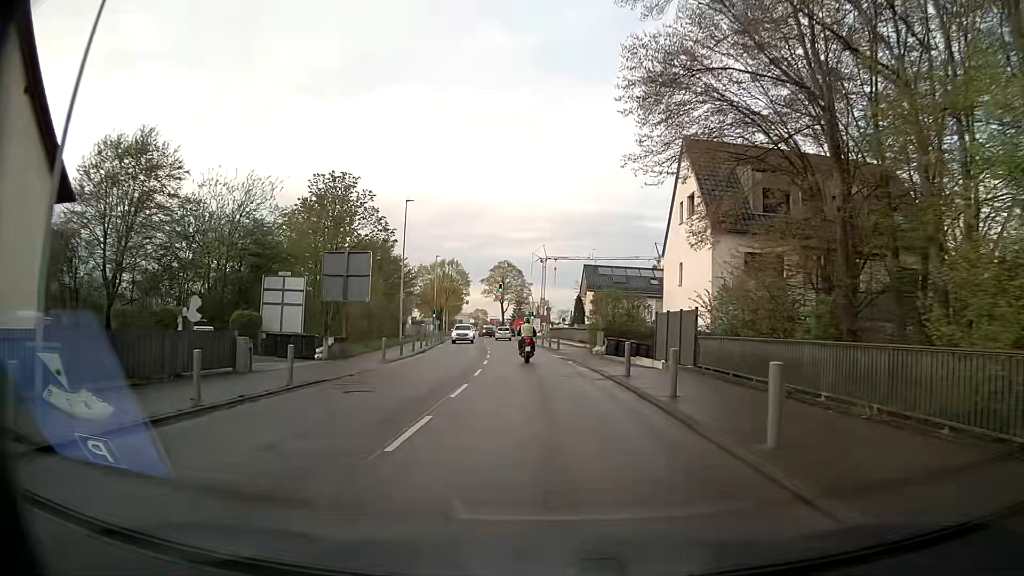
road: secondary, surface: asphalt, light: Day
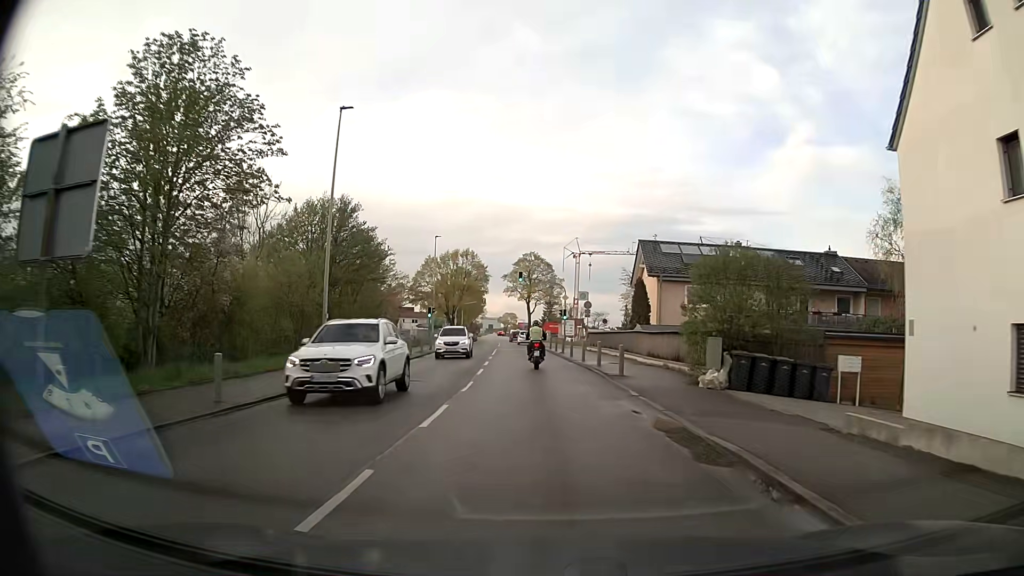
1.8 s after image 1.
(-0.3, +22.0) m; -2°
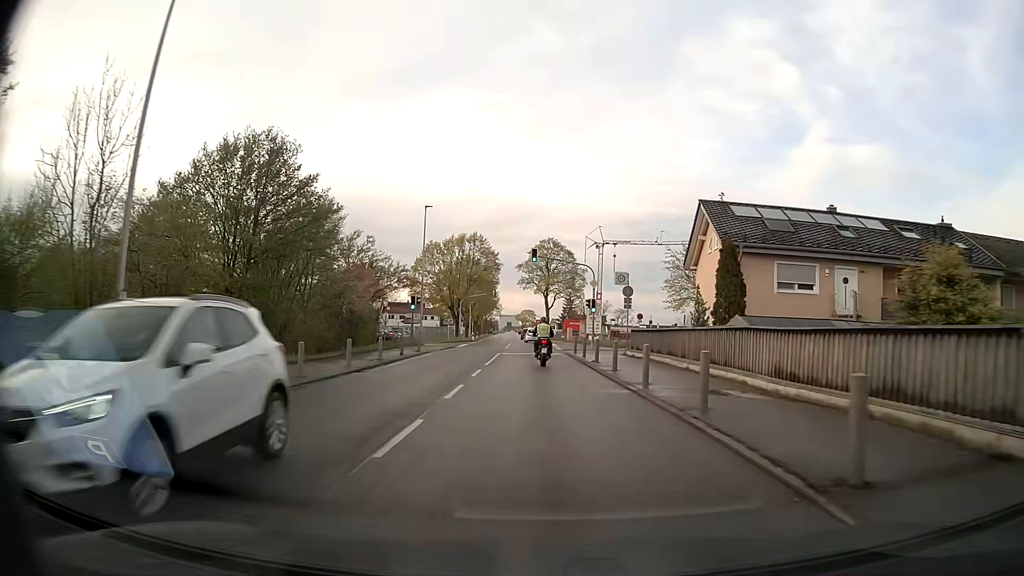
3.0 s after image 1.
(-0.3, +14.7) m; -2°
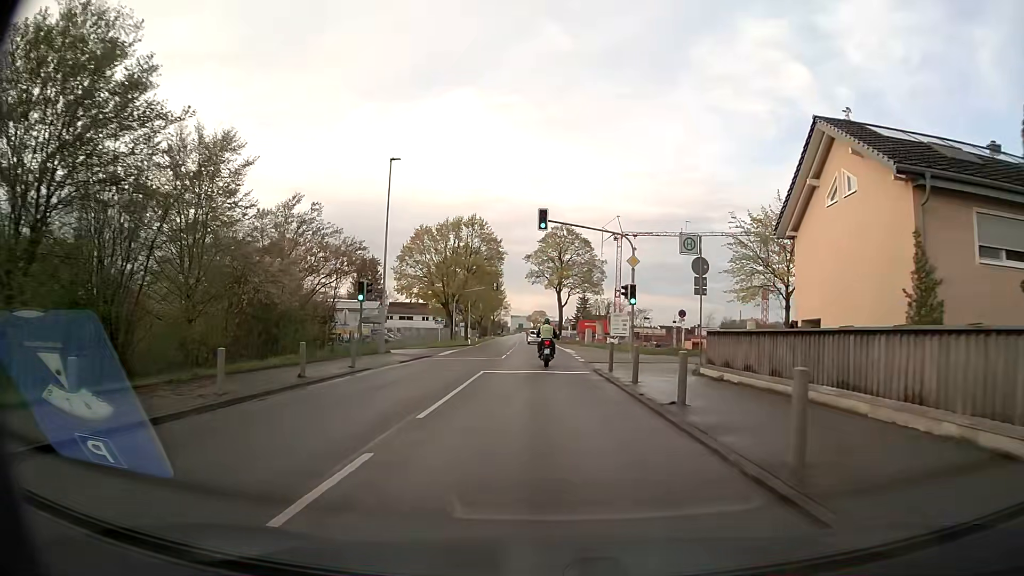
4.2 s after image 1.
(-0.2, +14.9) m; -1°
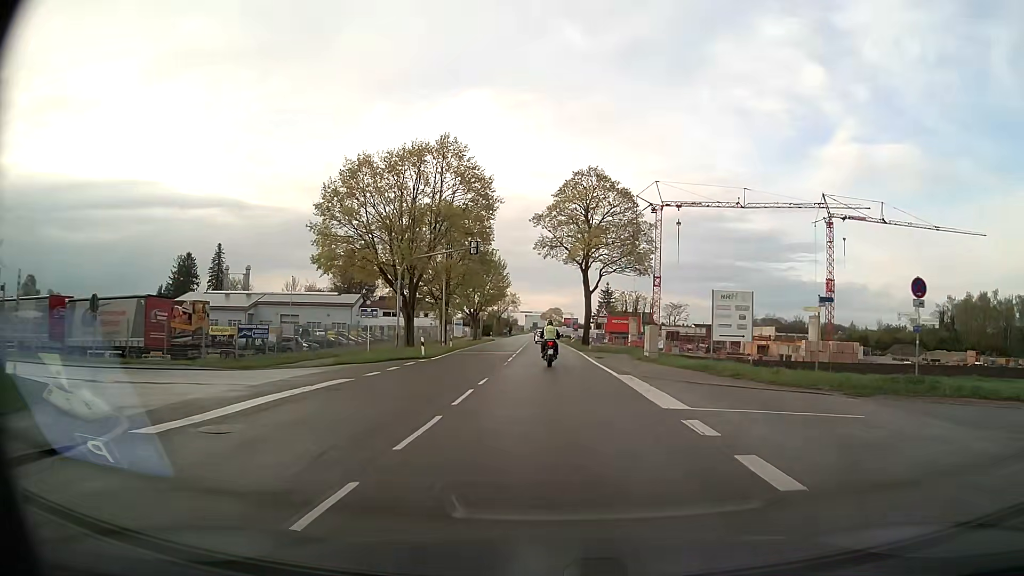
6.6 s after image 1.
(-0.6, +30.7) m; -2°
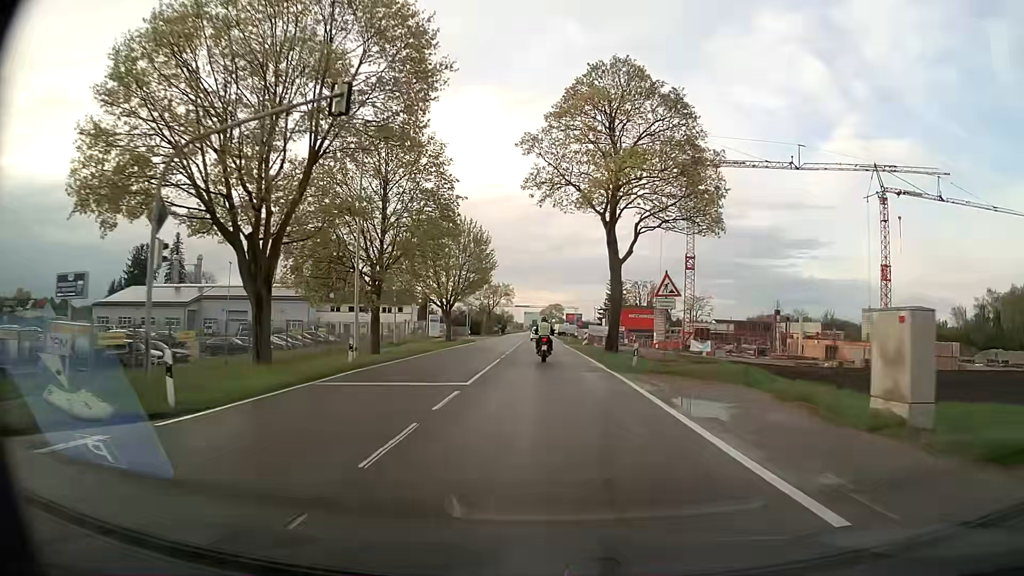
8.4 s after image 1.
(+0.1, +23.8) m; 0°
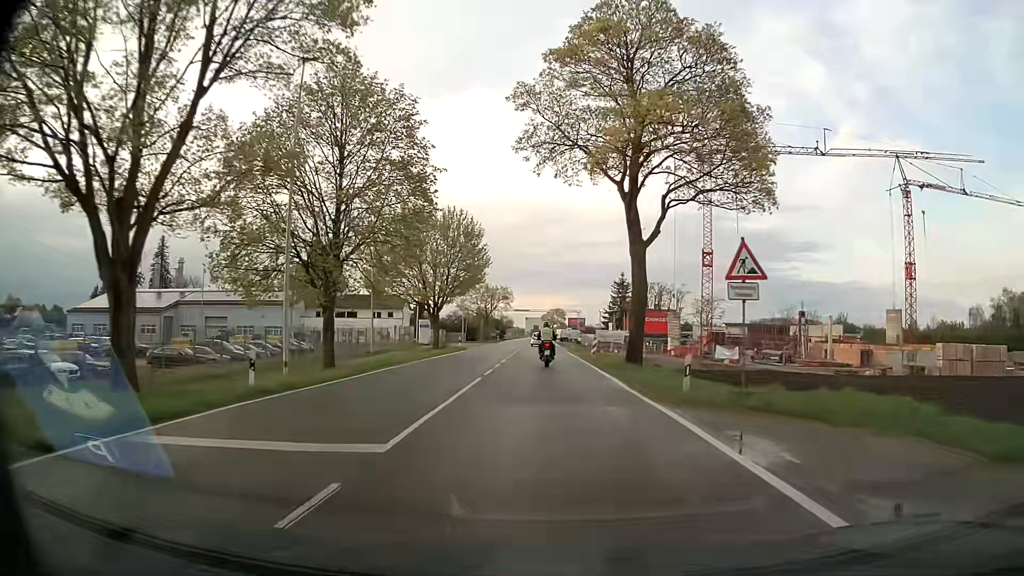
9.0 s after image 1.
(0.0, +8.1) m; 0°
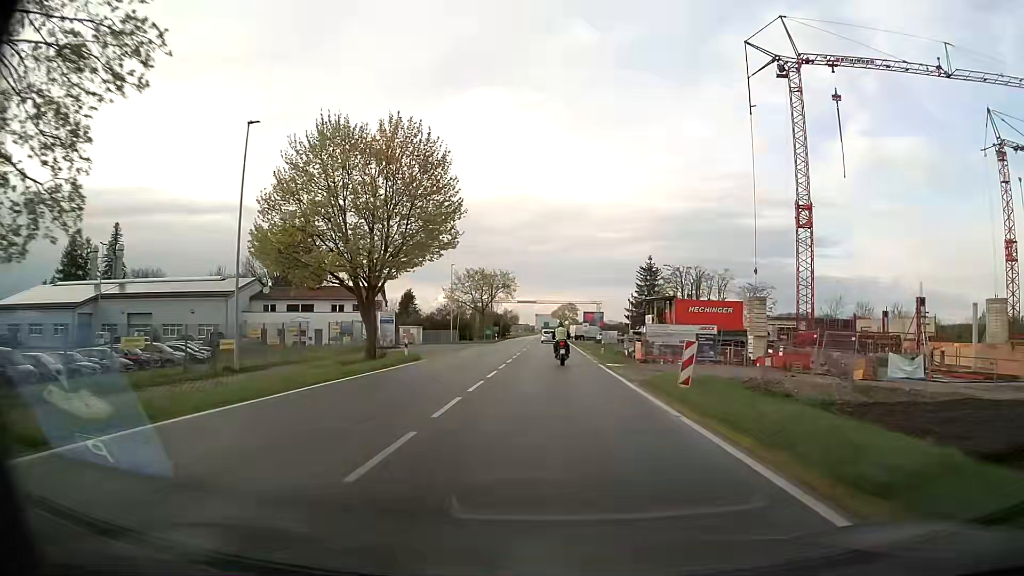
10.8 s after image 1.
(-0.2, +24.3) m; -1°
(0, +10) (0, +20) (0, +30) (0, +40) (0, +50) (0, +60) (0, +70) (0, +80) (0, +90) (0, +100) m
